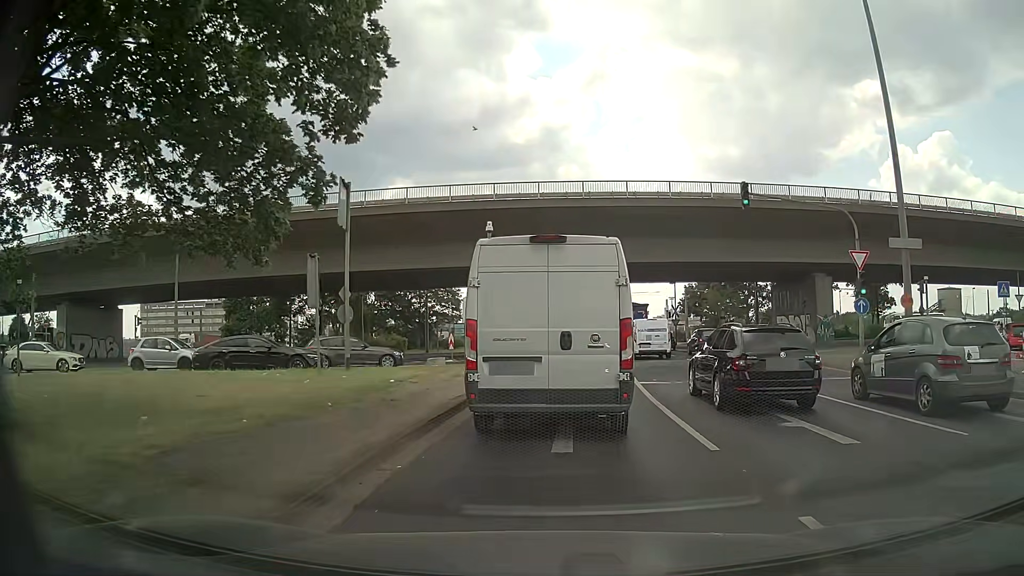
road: primary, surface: asphalt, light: Day
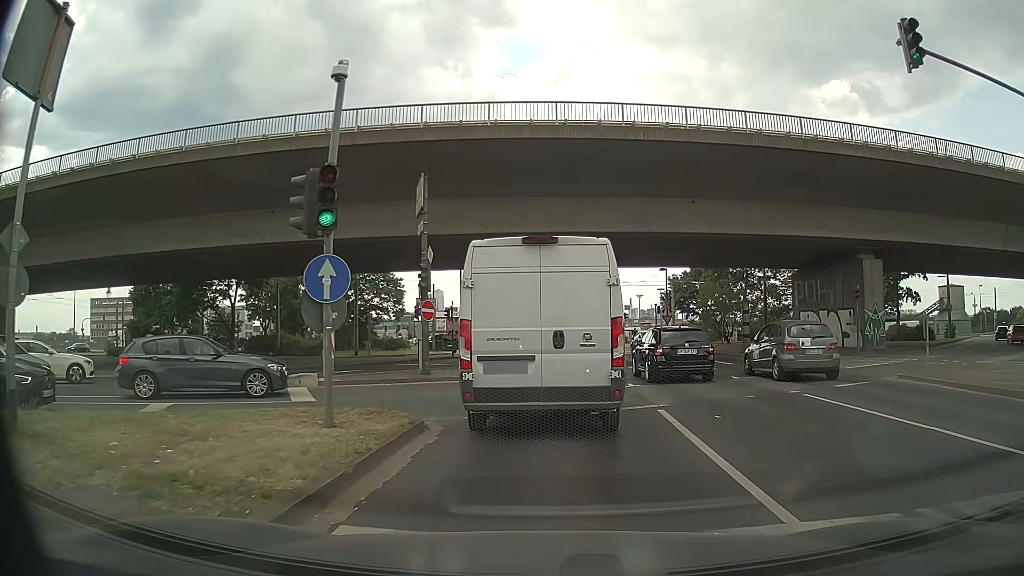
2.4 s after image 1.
(+0.3, +13.6) m; +2°
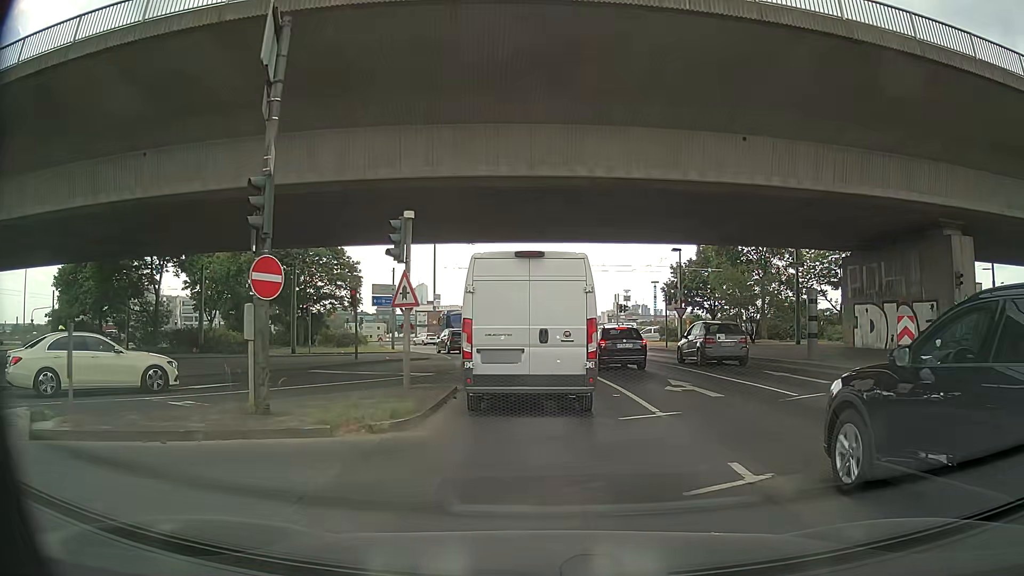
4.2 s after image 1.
(+0.2, +11.0) m; +1°
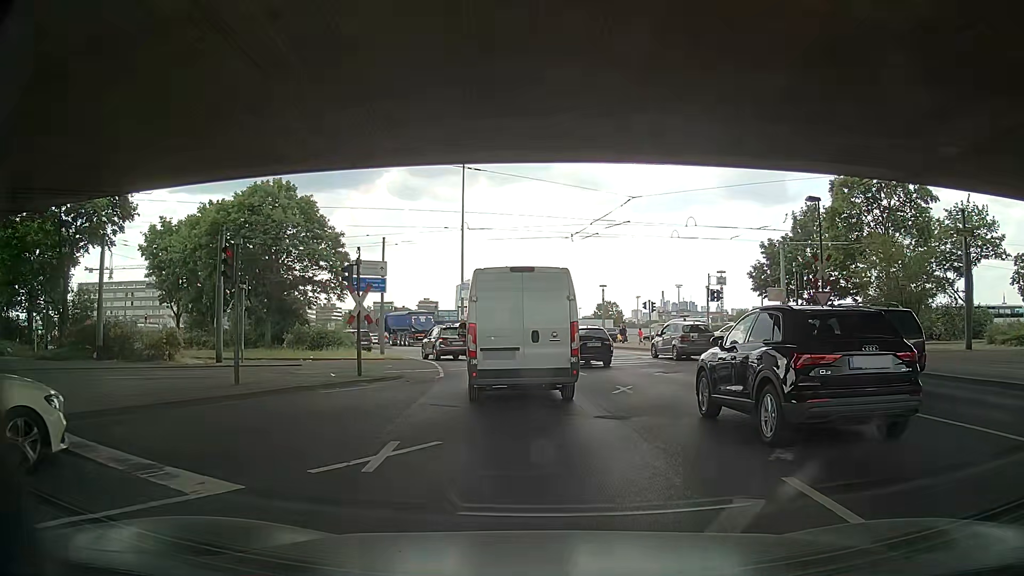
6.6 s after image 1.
(-0.2, +16.3) m; -4°
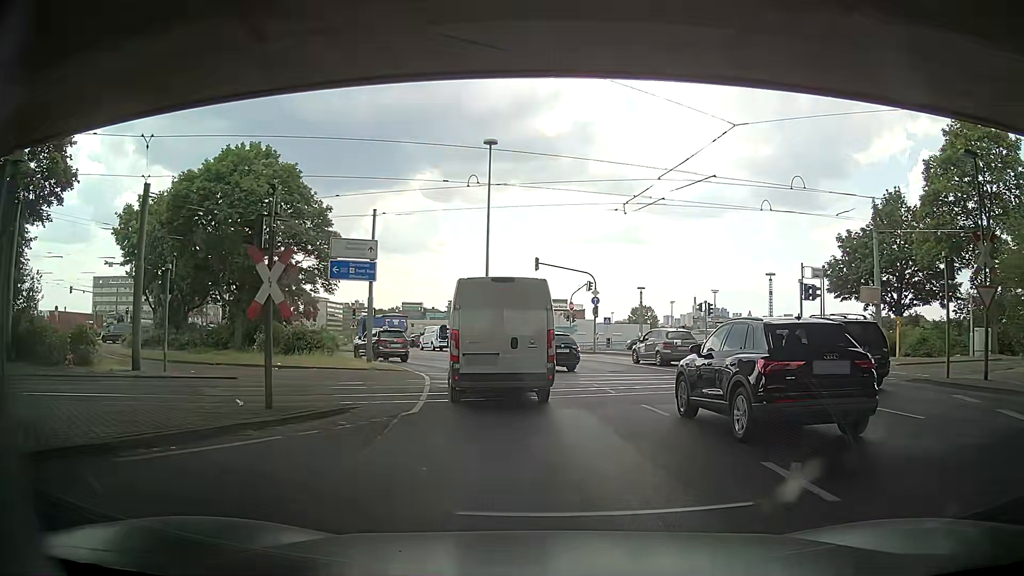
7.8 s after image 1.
(-0.1, +9.0) m; 0°
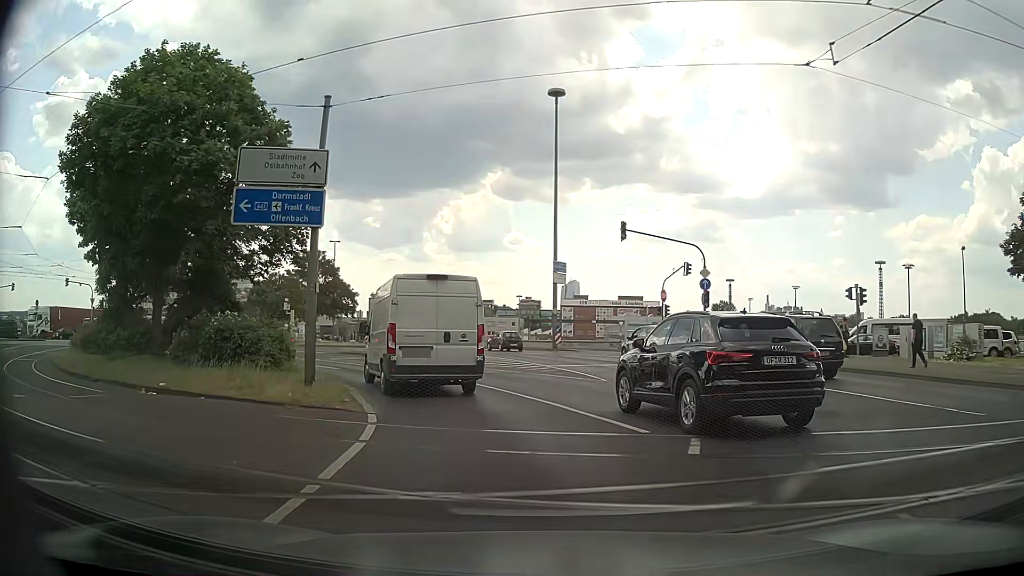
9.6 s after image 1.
(-0.7, +13.9) m; -8°
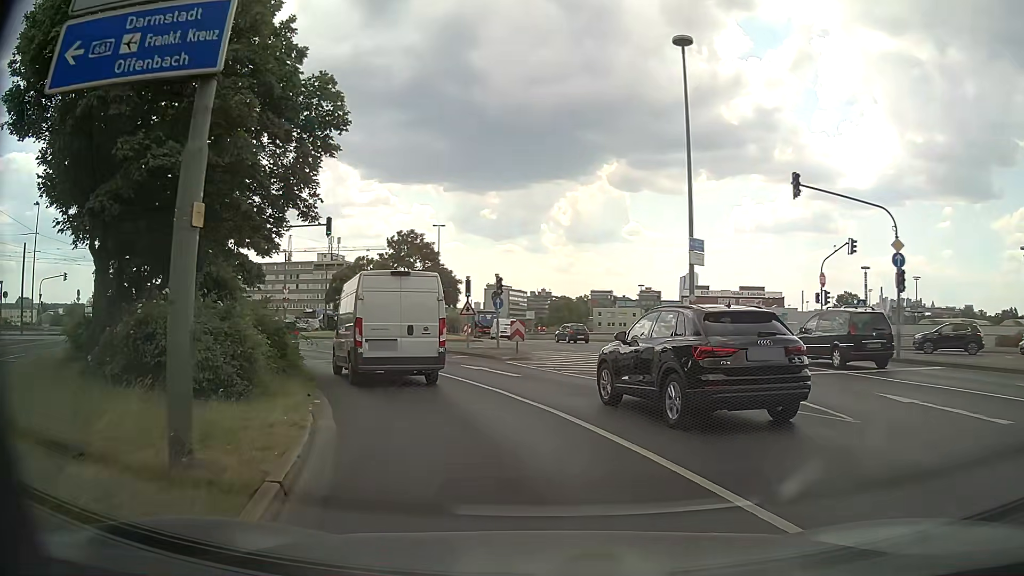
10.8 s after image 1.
(-0.6, +9.0) m; -9°
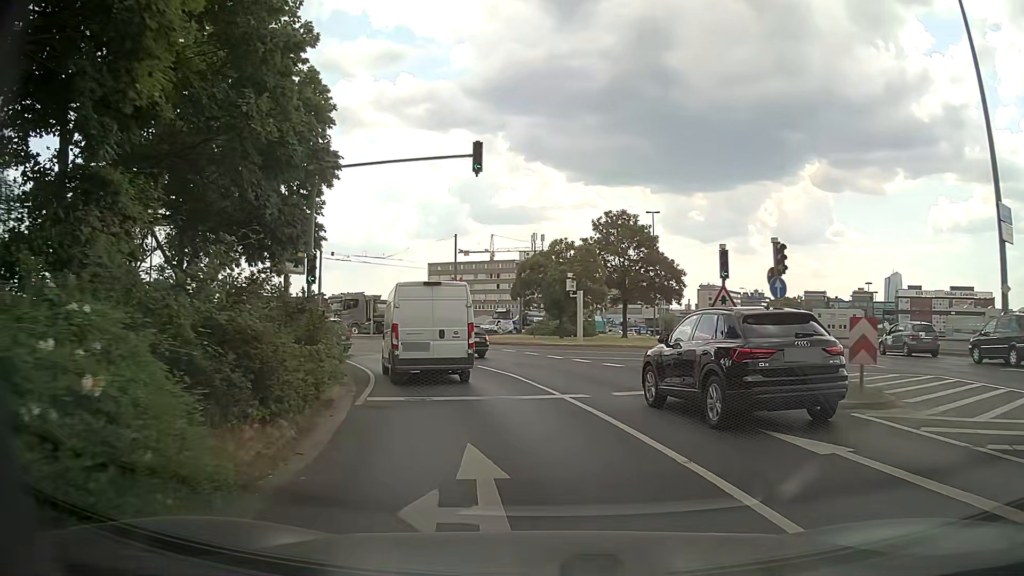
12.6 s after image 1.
(-2.3, +13.3) m; -18°
